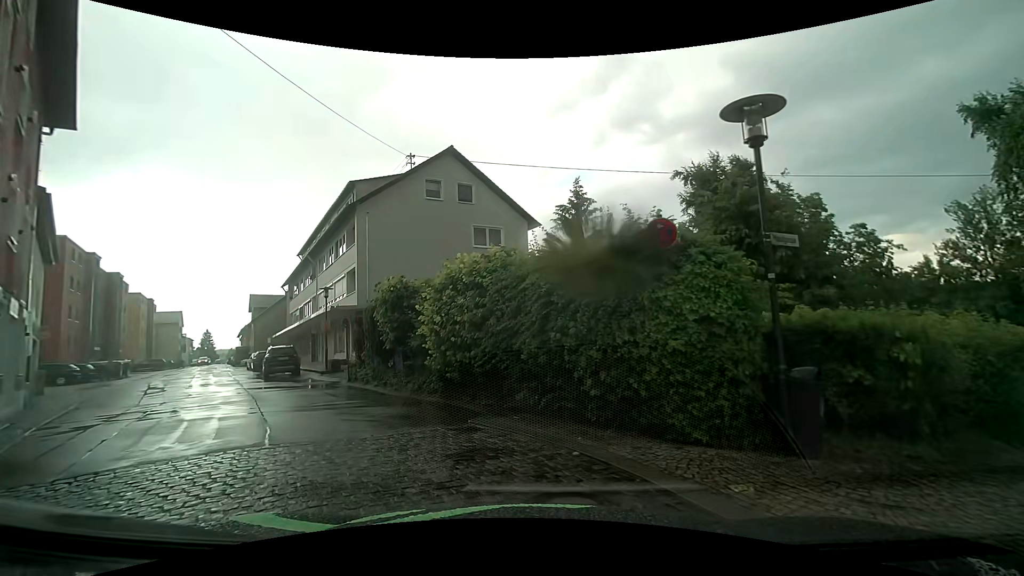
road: residential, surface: asphalt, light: Day
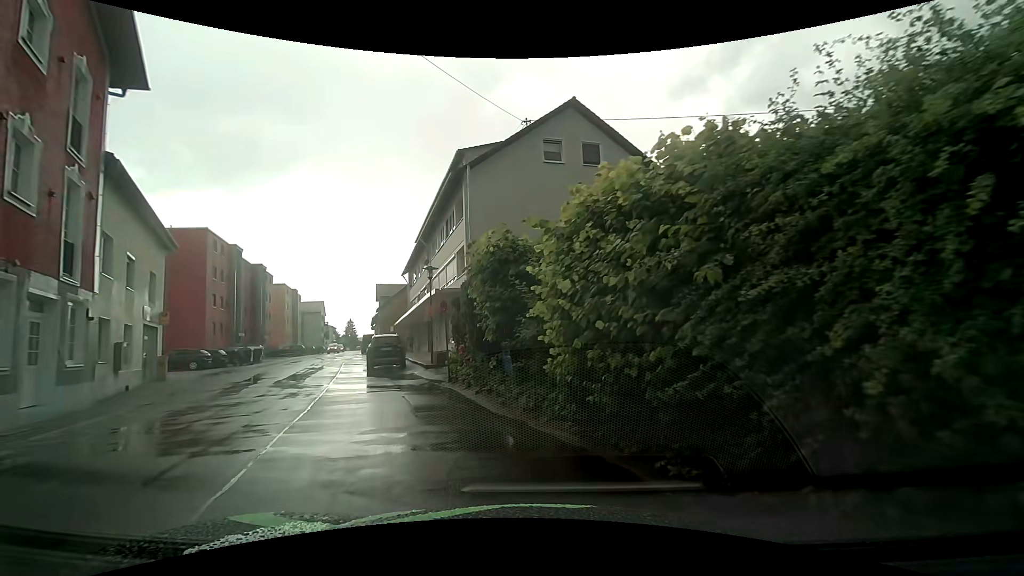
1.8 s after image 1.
(-0.6, +5.5) m; -12°
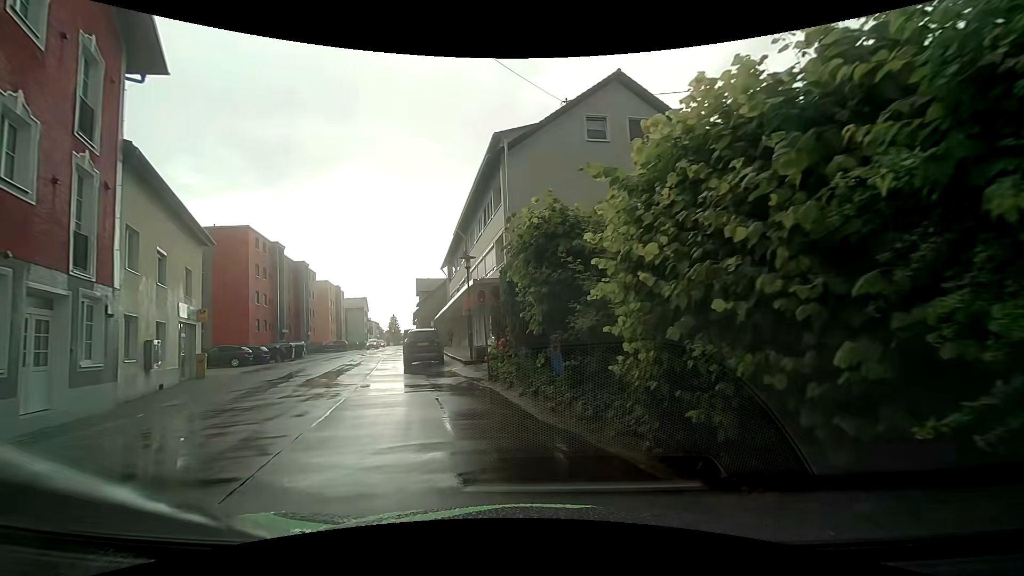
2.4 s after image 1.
(-0.1, +1.7) m; -7°
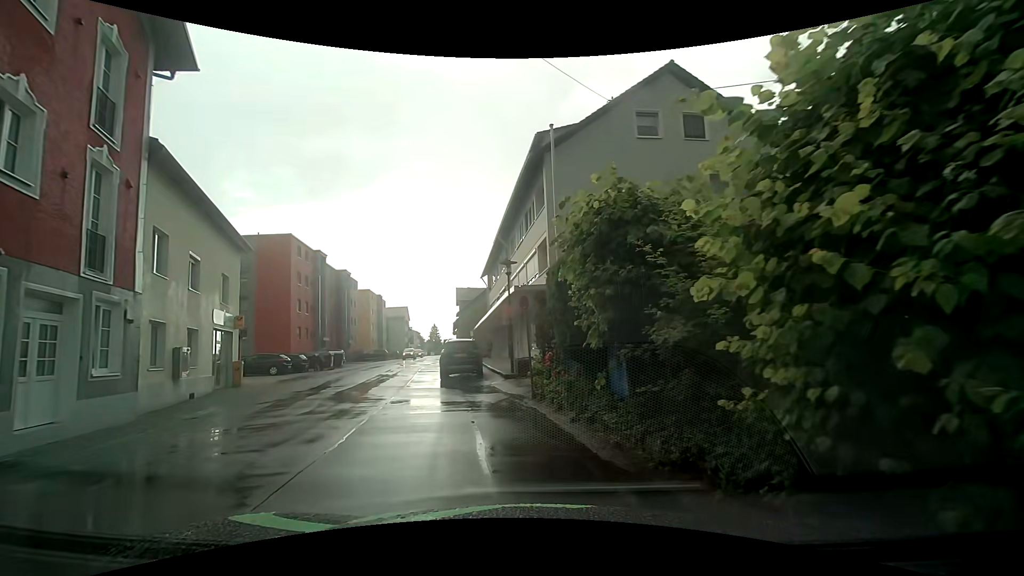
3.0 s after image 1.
(-0.1, +1.6) m; -5°
